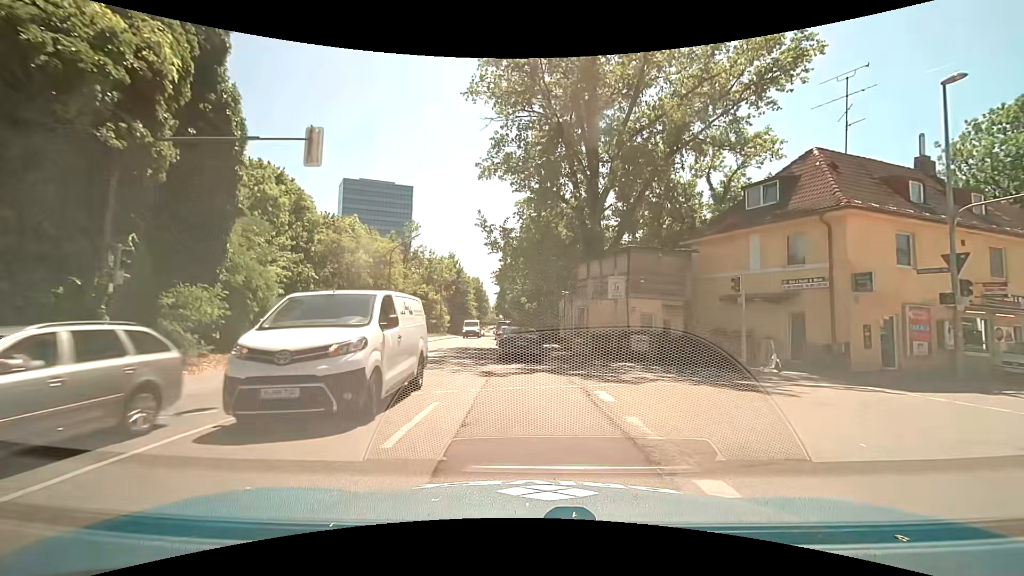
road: secondary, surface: asphalt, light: Day
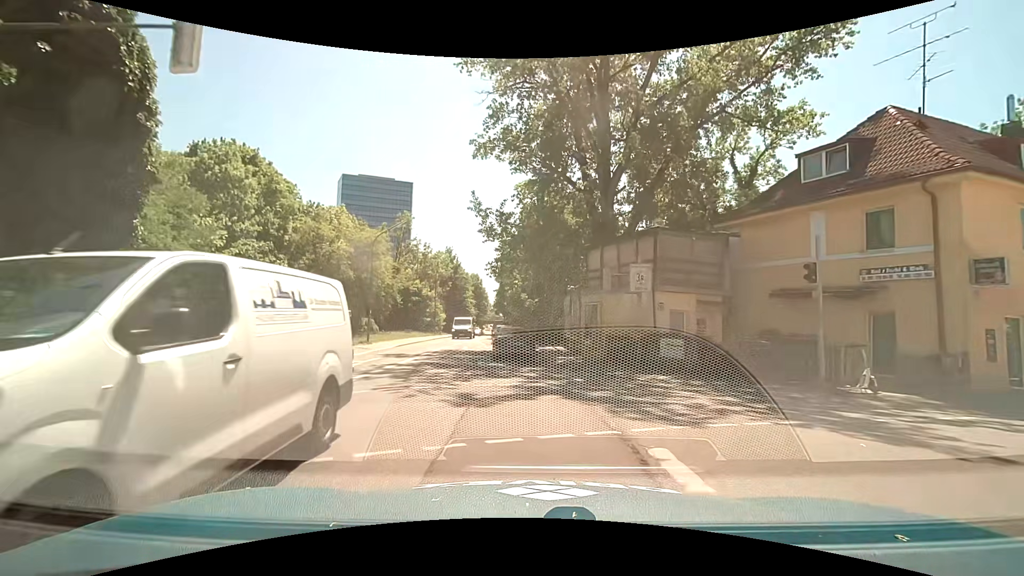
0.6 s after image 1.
(0.0, +4.6) m; 0°
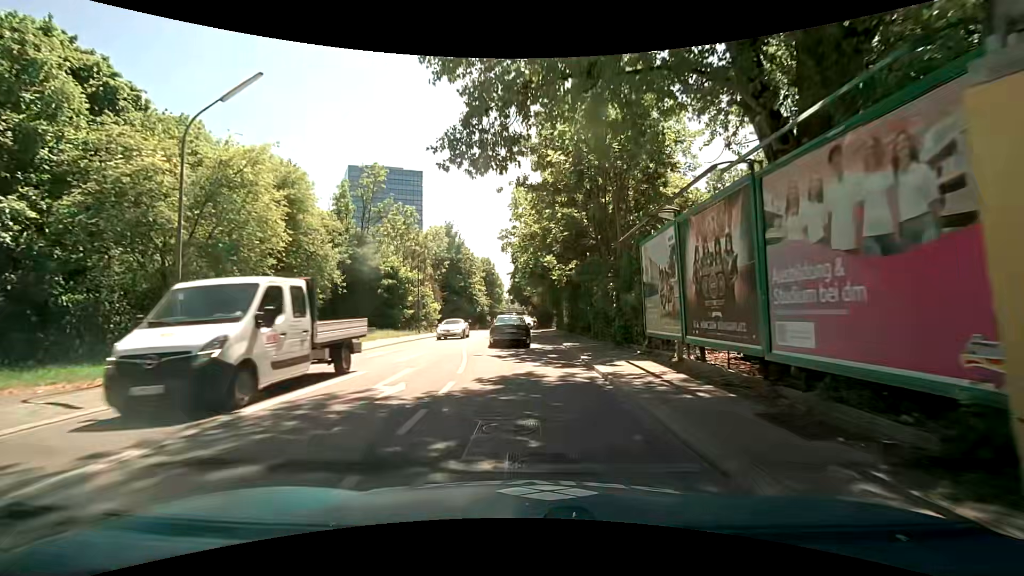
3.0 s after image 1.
(-0.5, +19.7) m; -3°
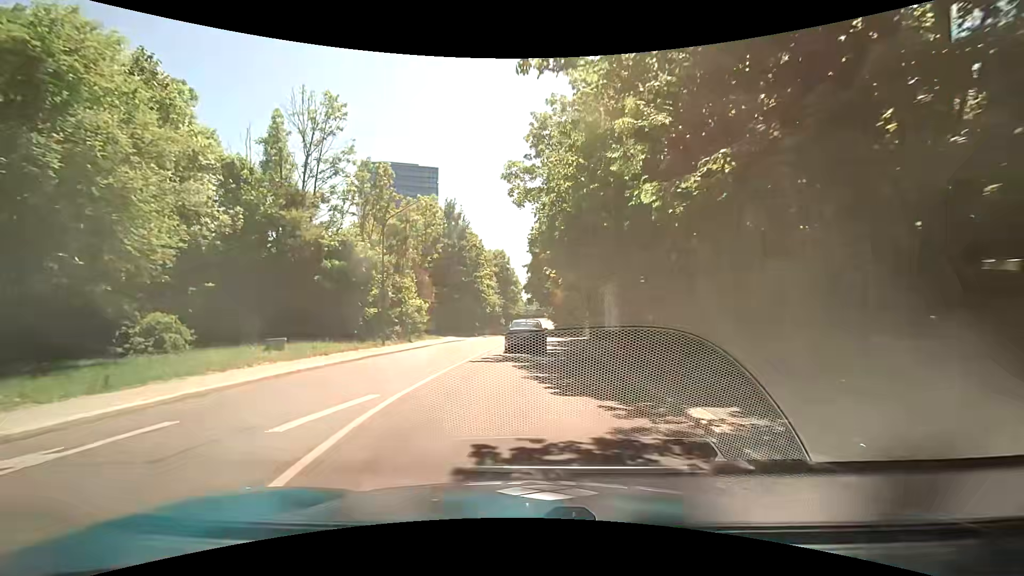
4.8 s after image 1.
(-0.1, +15.8) m; -1°
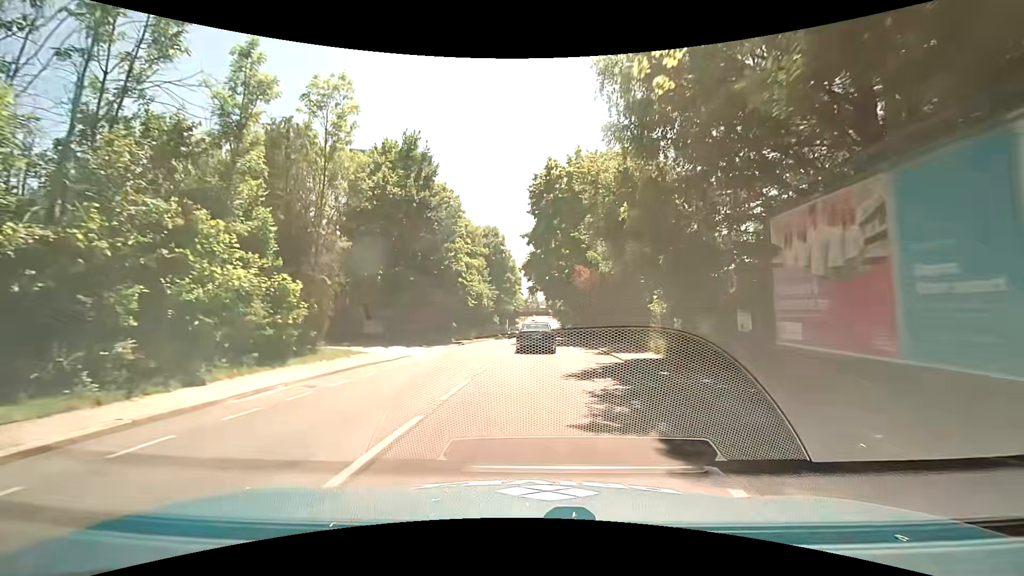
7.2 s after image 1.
(-0.3, +22.1) m; -1°
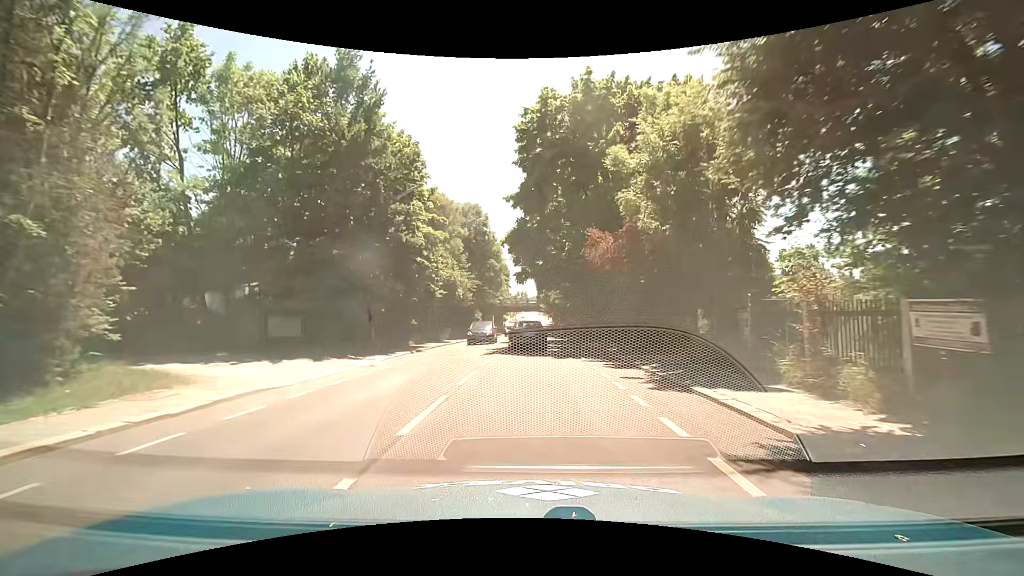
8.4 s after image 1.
(+0.1, +12.0) m; 0°
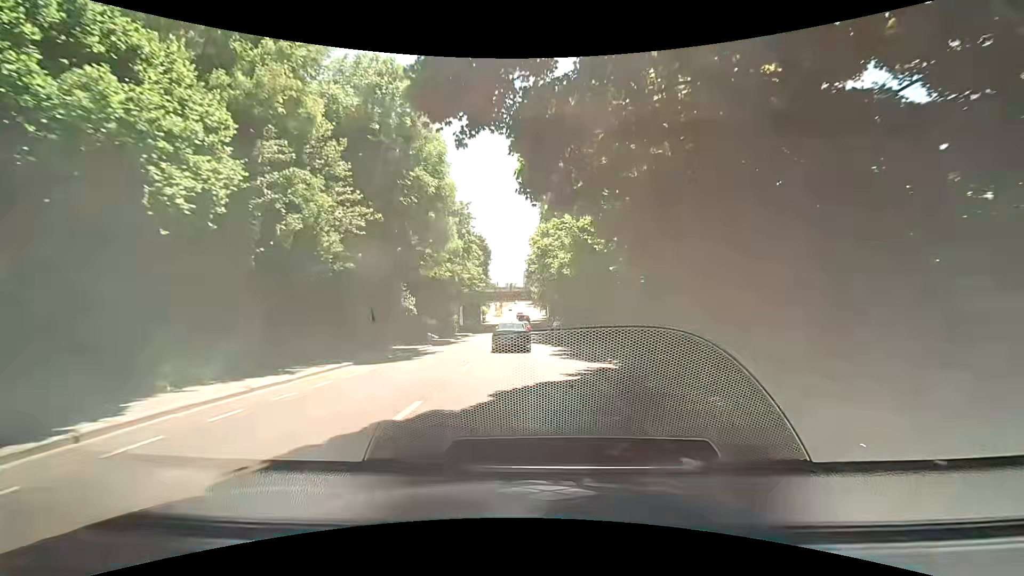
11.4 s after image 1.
(+1.2, +32.0) m; +3°
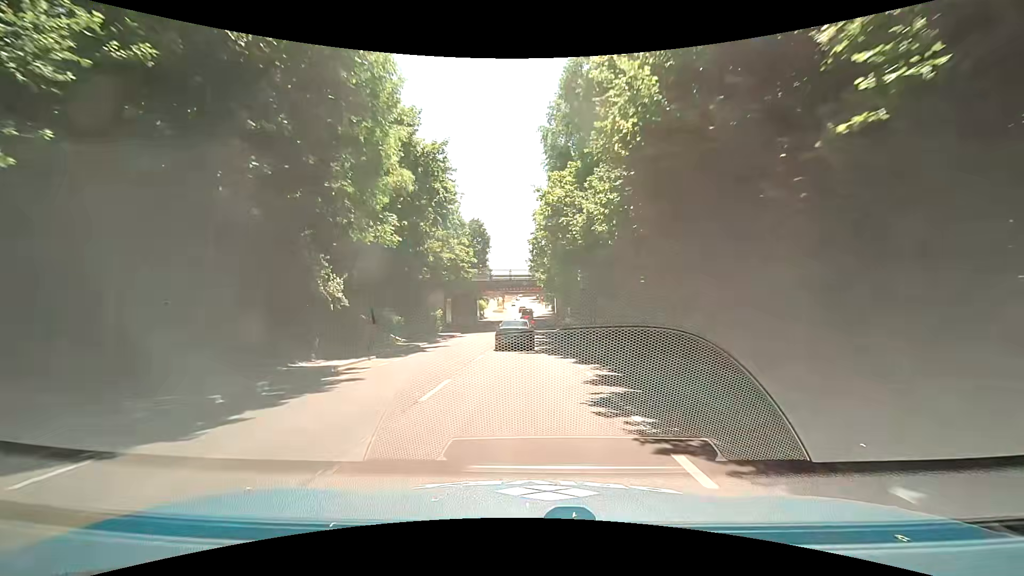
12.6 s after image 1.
(-0.1, +13.2) m; -1°
